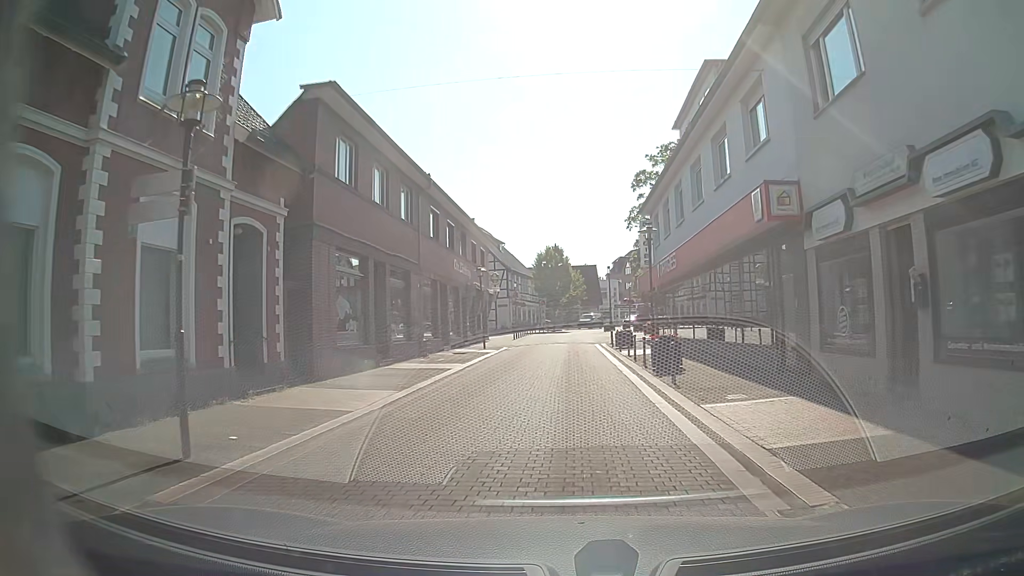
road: residential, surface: paving_stones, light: Day
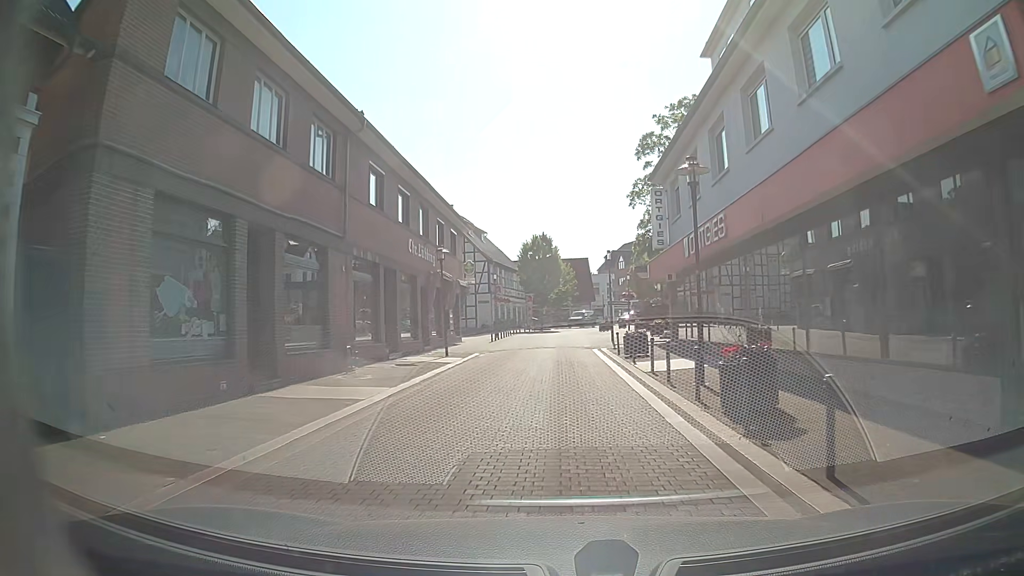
(+0.3, +8.6) m; +1°
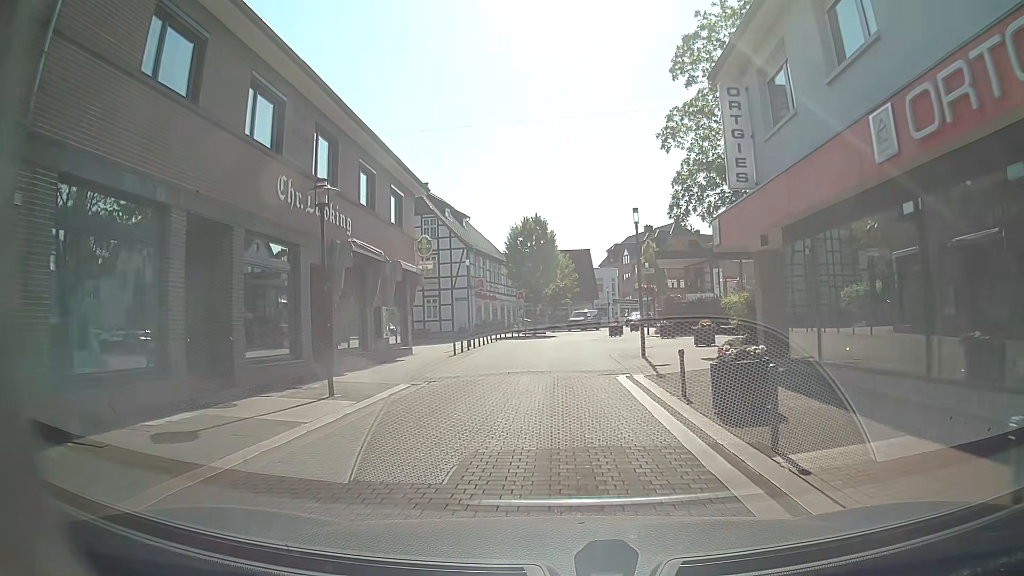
(+0.2, +13.1) m; 0°
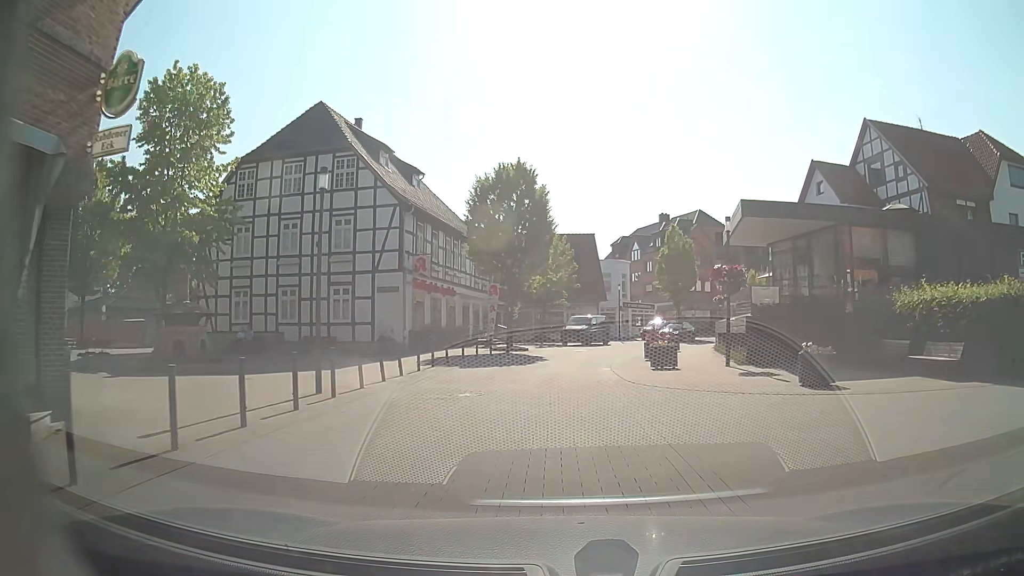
(+0.1, +21.2) m; +1°
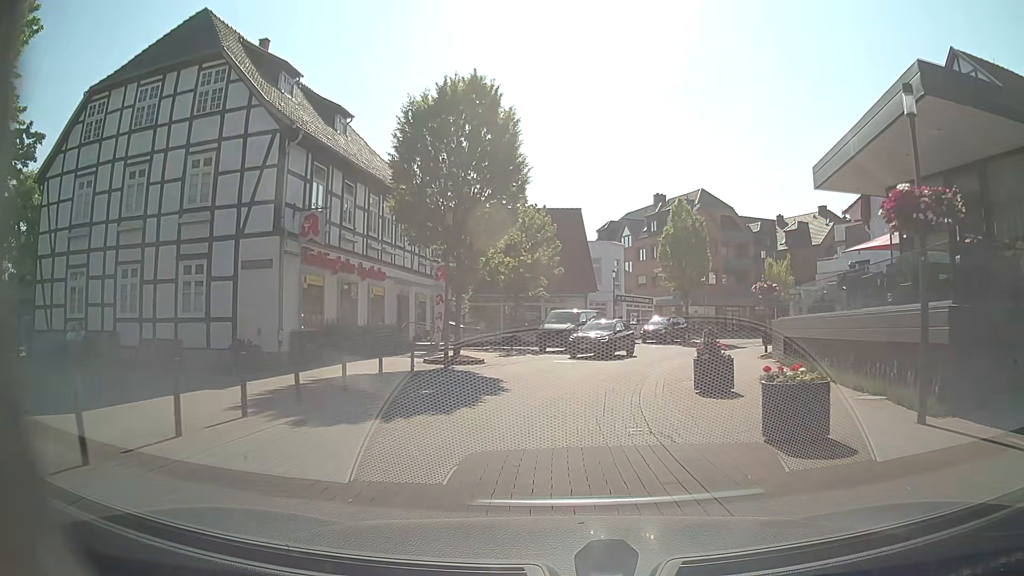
(+0.2, +12.5) m; +1°
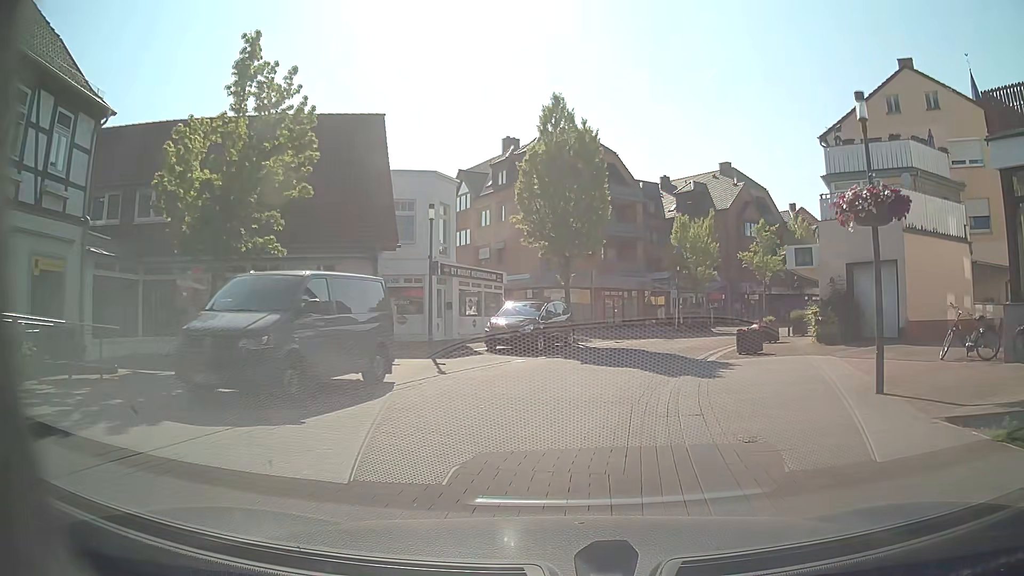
(+2.3, +21.1) m; +13°
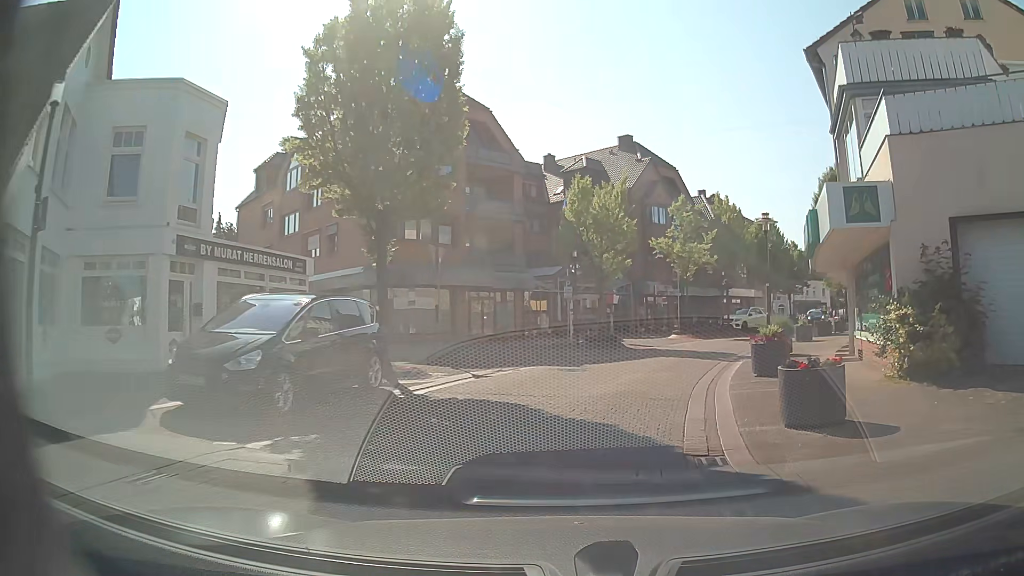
(+1.5, +12.7) m; +12°
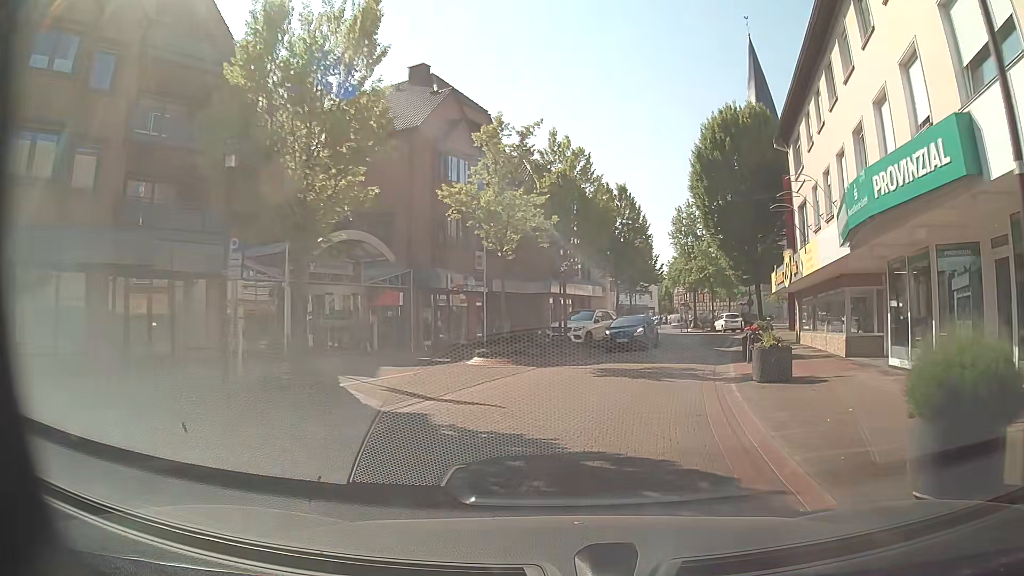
(+2.2, +16.6) m; +17°
